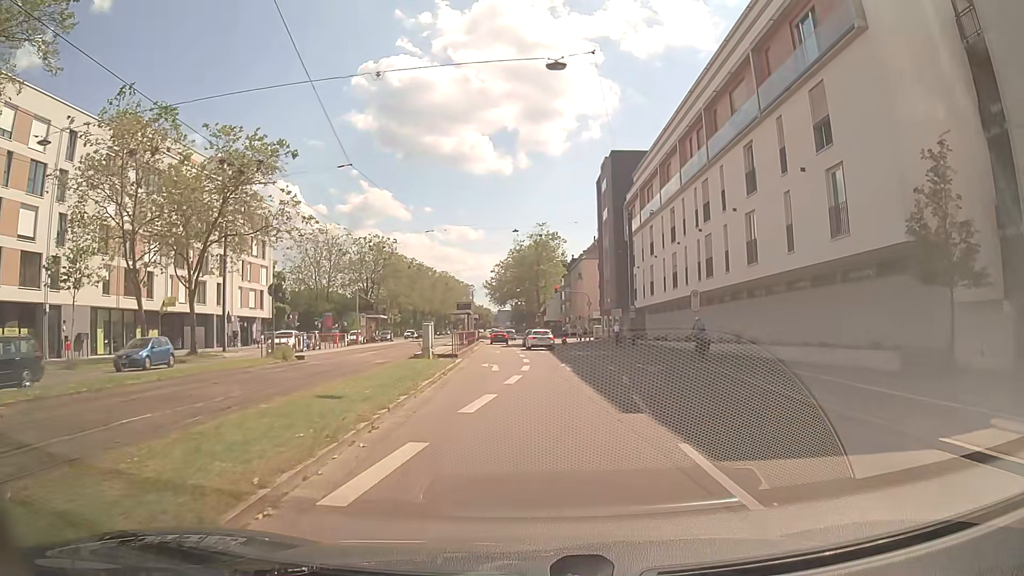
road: primary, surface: asphalt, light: Day
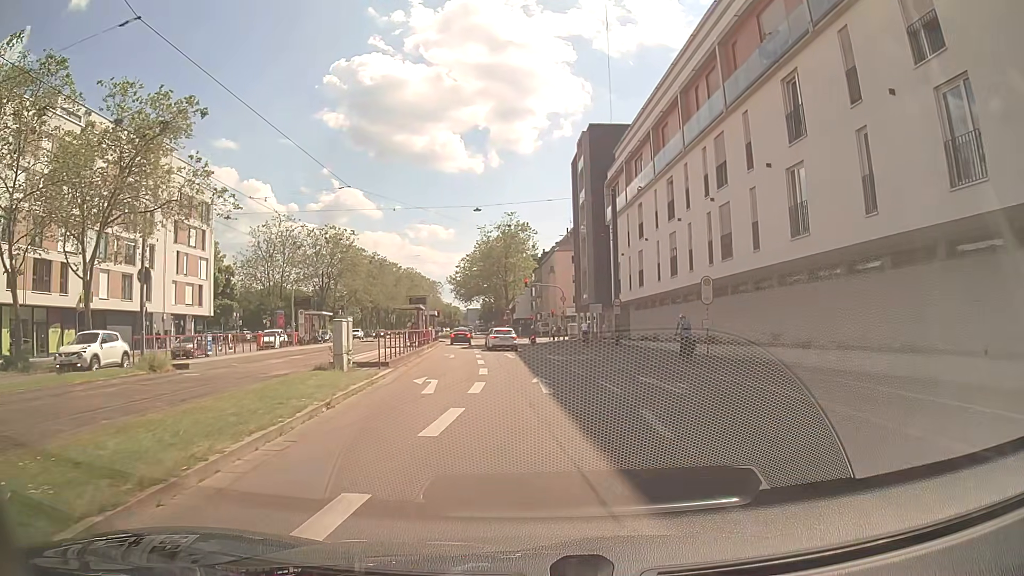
(+0.2, +8.6) m; +3°
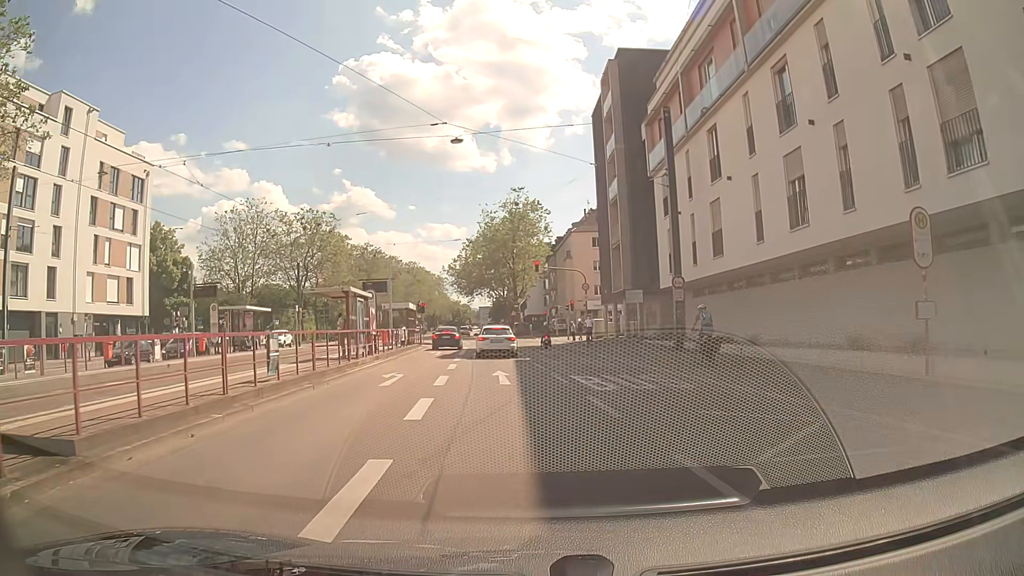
(-0.3, +16.2) m; -2°
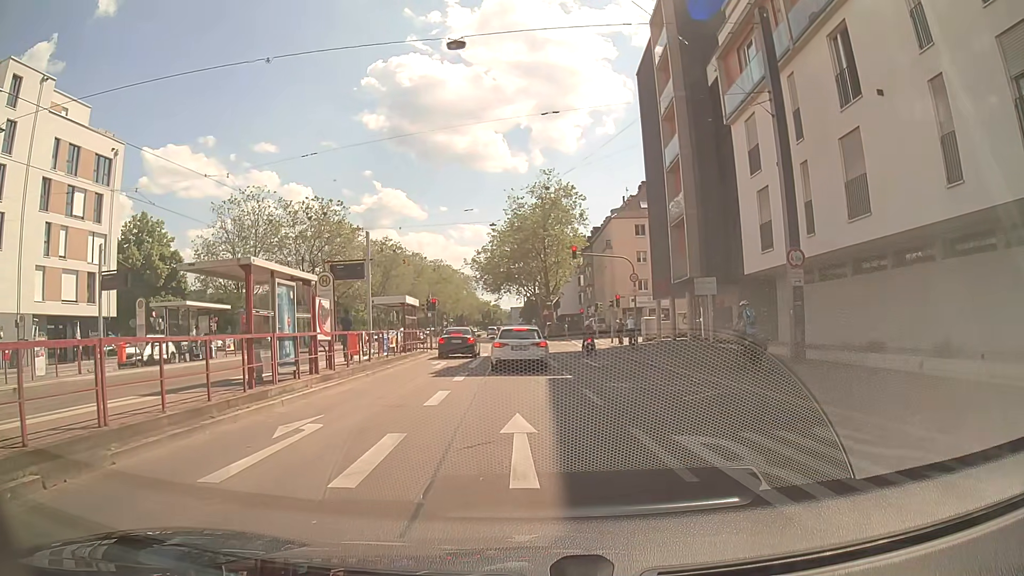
(-0.2, +9.9) m; -3°
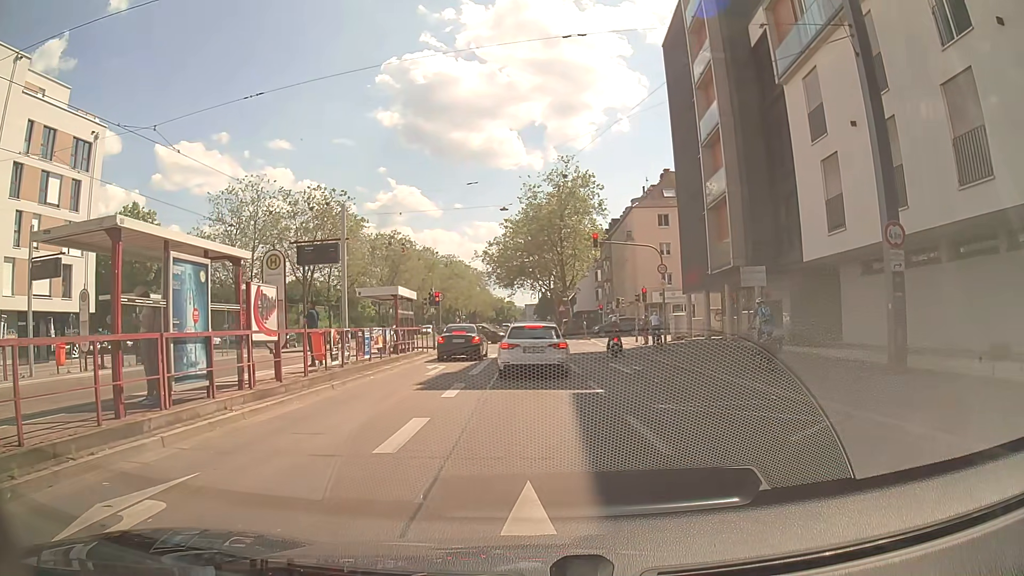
(0.0, +4.7) m; -2°
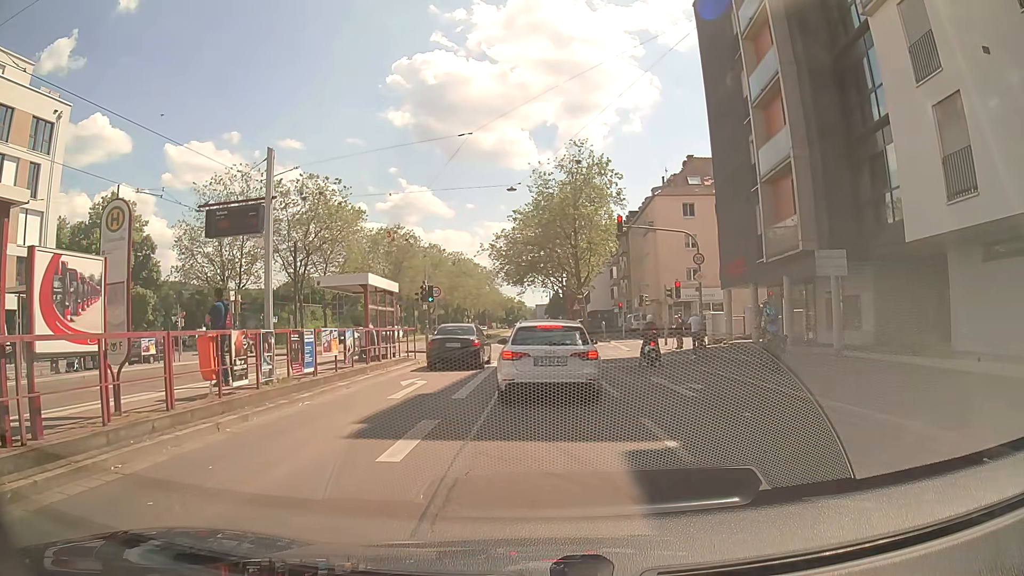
(+0.1, +6.1) m; -2°
